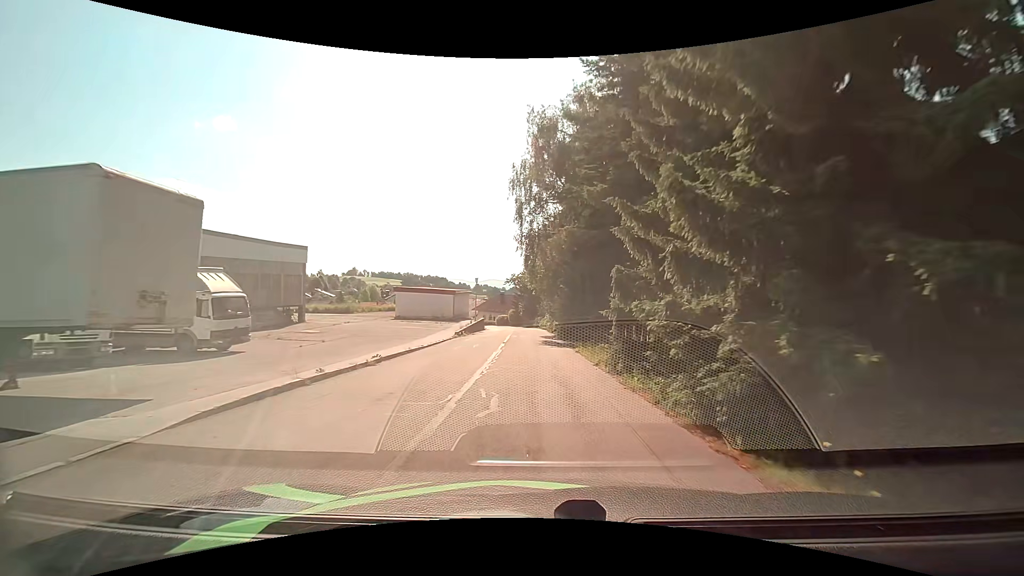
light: Day
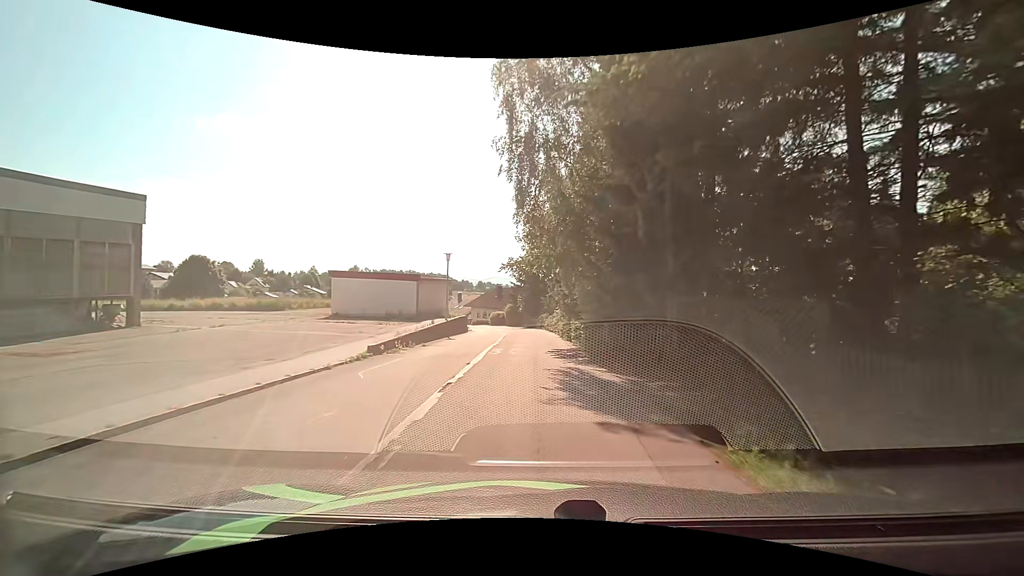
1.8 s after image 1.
(-0.1, +17.4) m; -1°
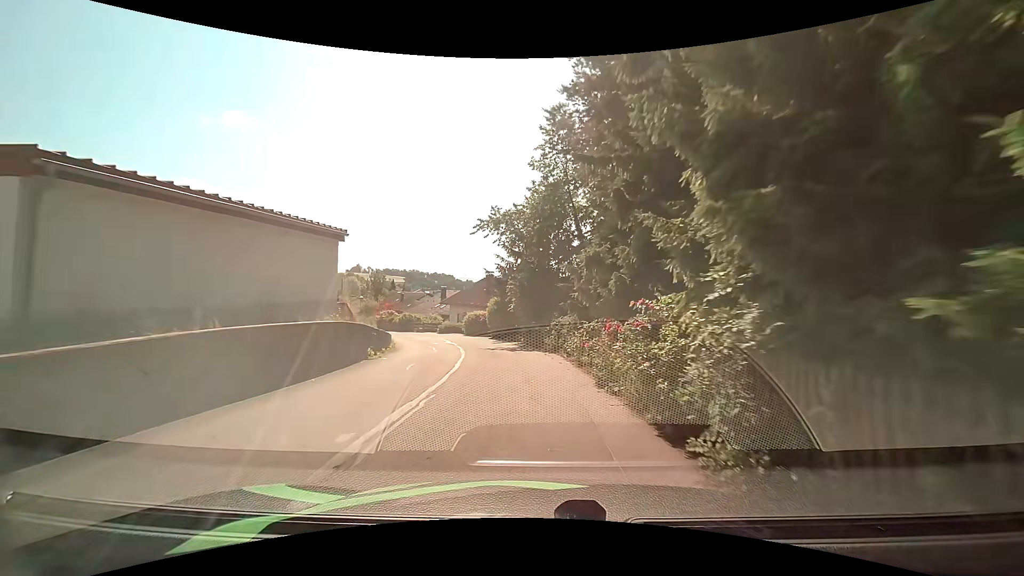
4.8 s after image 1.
(+0.1, +27.5) m; 0°
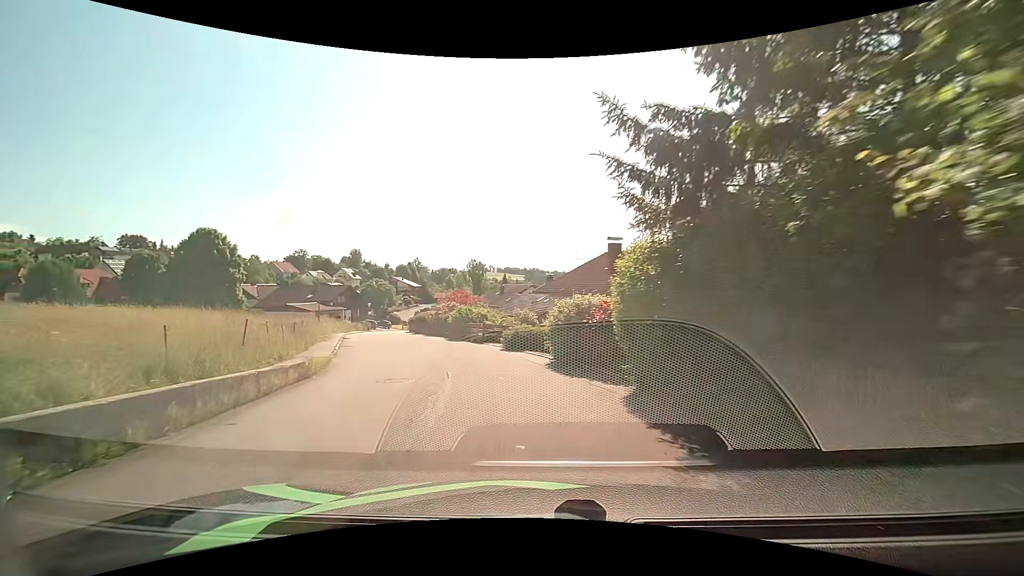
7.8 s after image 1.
(-1.9, +24.7) m; -13°
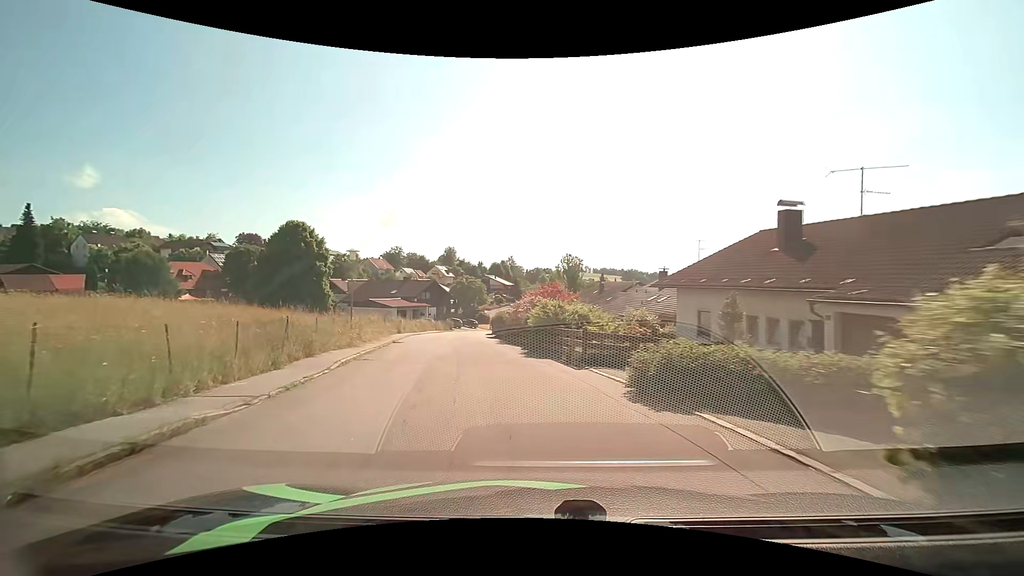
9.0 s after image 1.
(-1.0, +10.9) m; -10°
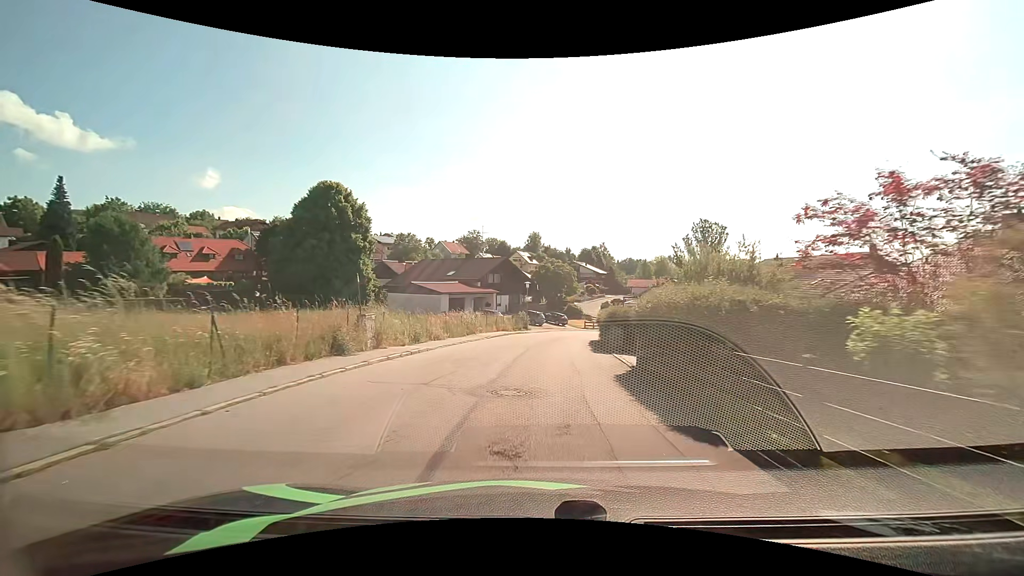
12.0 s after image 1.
(-4.2, +27.9) m; -11°
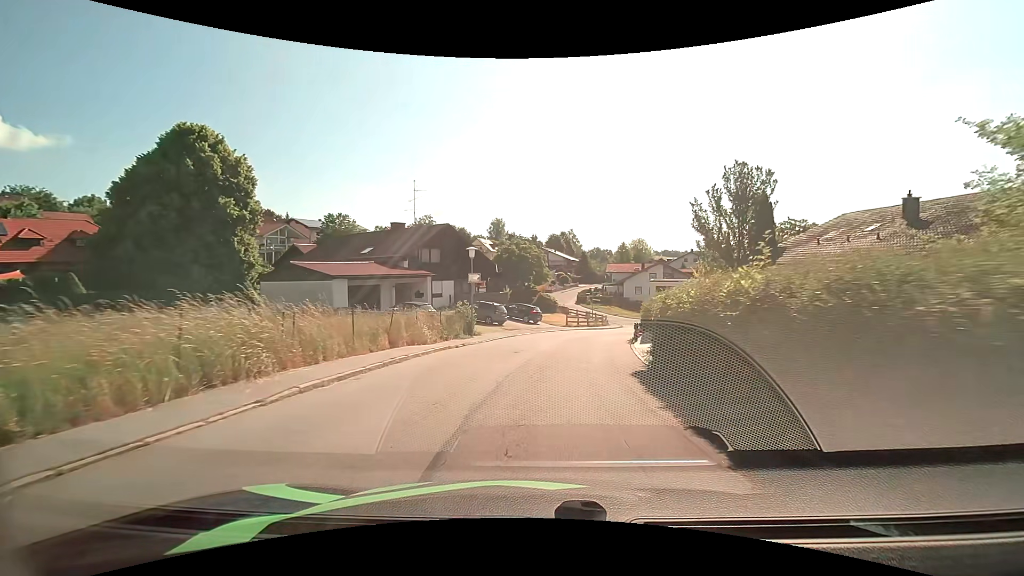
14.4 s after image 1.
(+0.2, +21.7) m; +3°
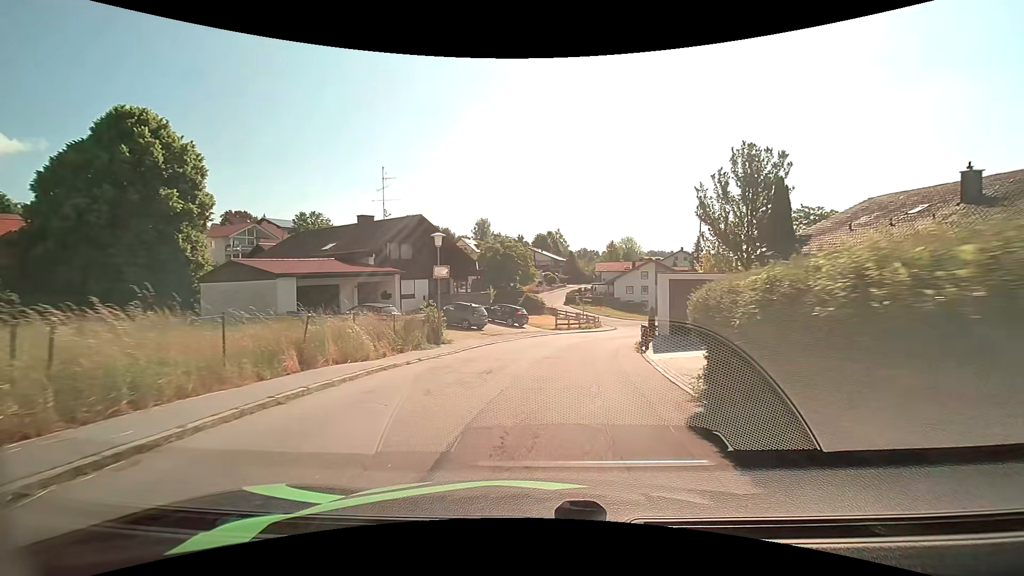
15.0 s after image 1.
(+0.1, +5.2) m; +2°
